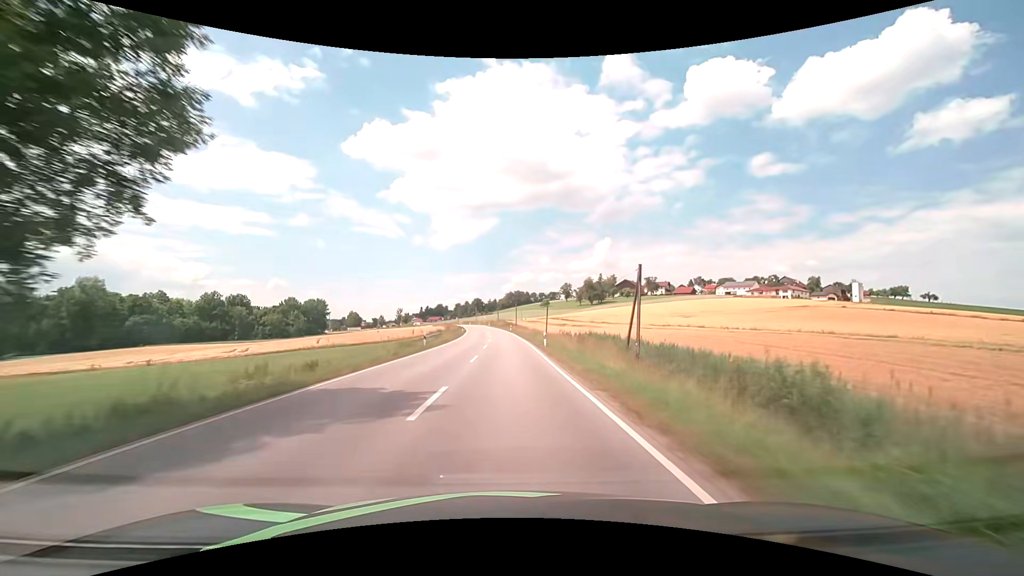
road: secondary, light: Day
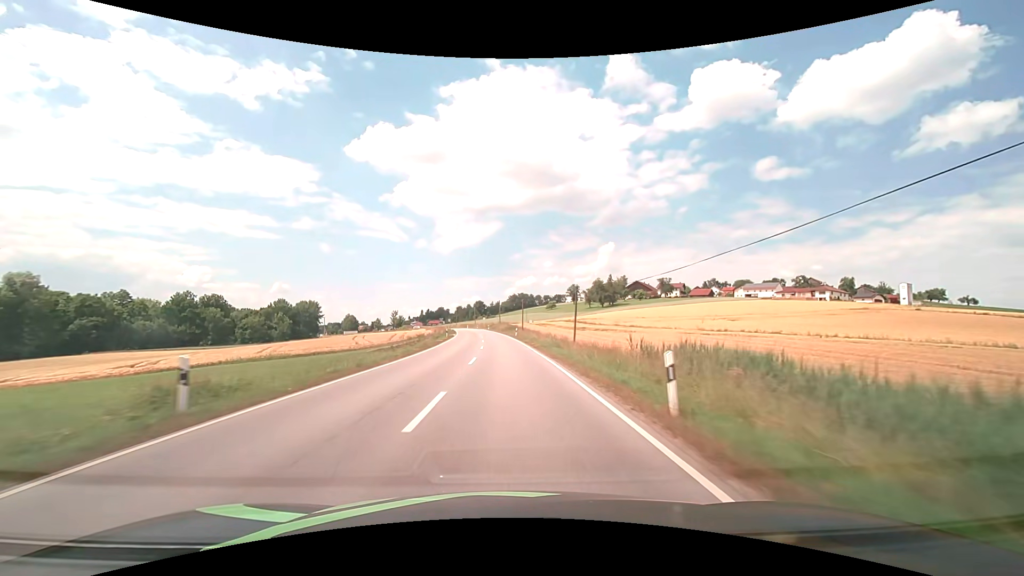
(-0.1, +24.7) m; 0°
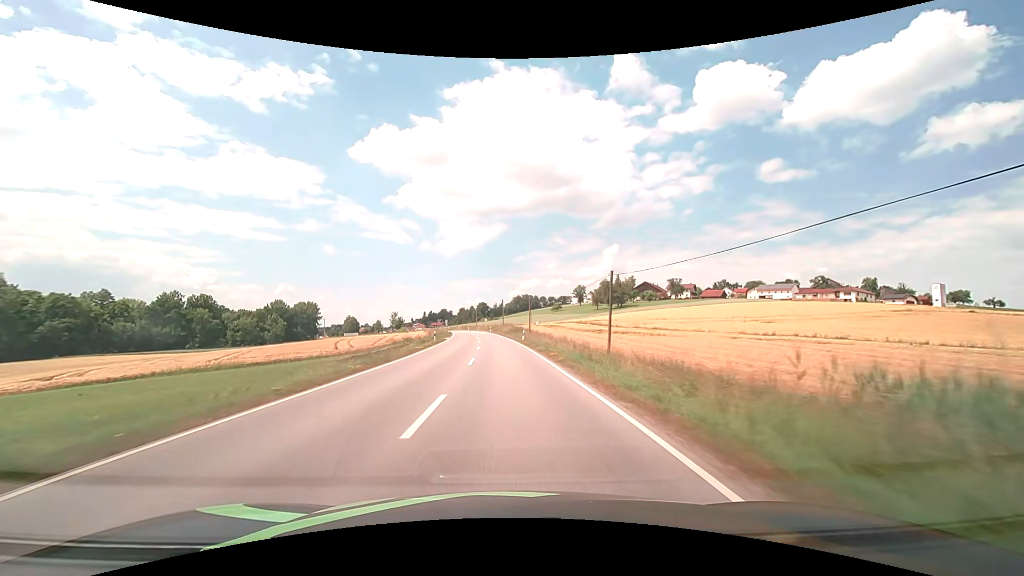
(0.0, +12.4) m; 0°
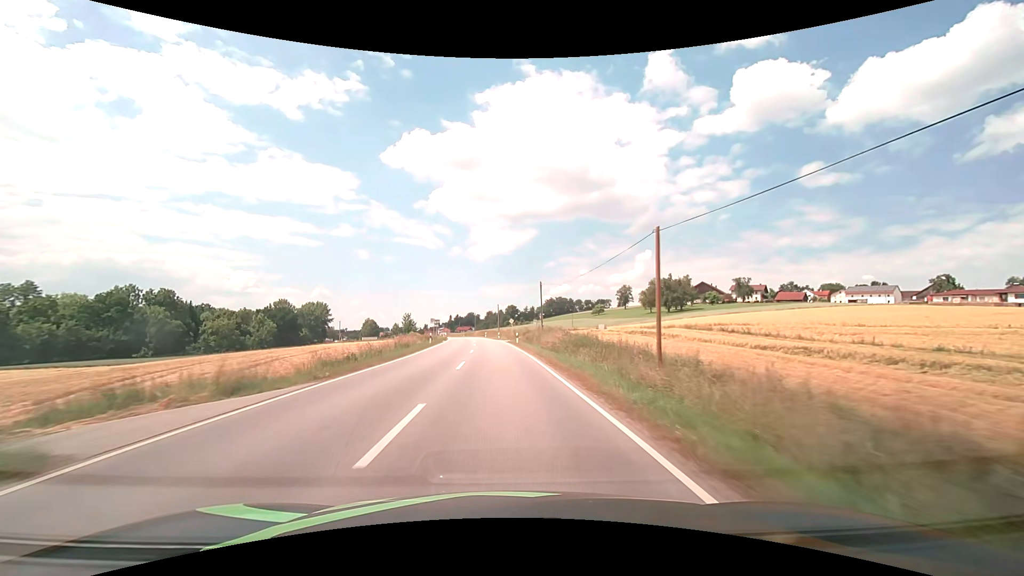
(-1.2, +49.3) m; -3°
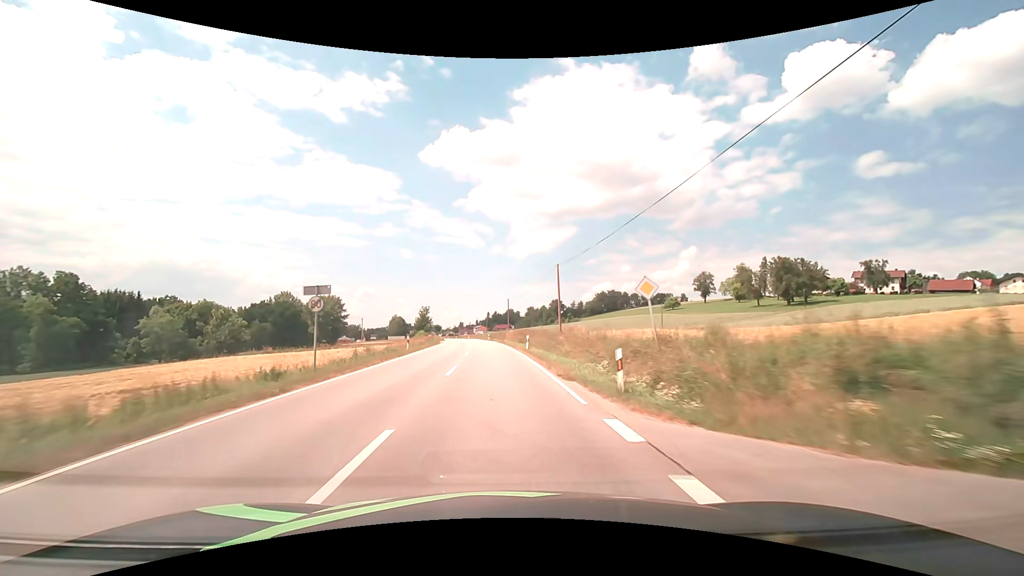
(-2.5, +62.5) m; -4°
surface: asphalt
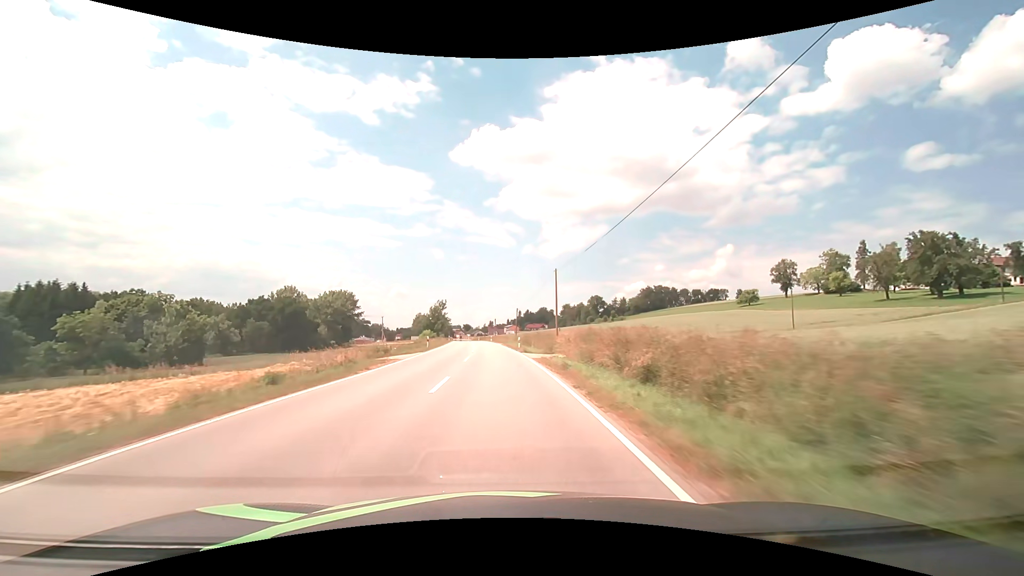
(-1.3, +40.1) m; -4°
(0, +10) (0, +20) (-1, +30) (-1, +40) (-2, +50) (-3, +60) (-3, +70) (-4, +80) (-5, +90) (-6, +100) m
